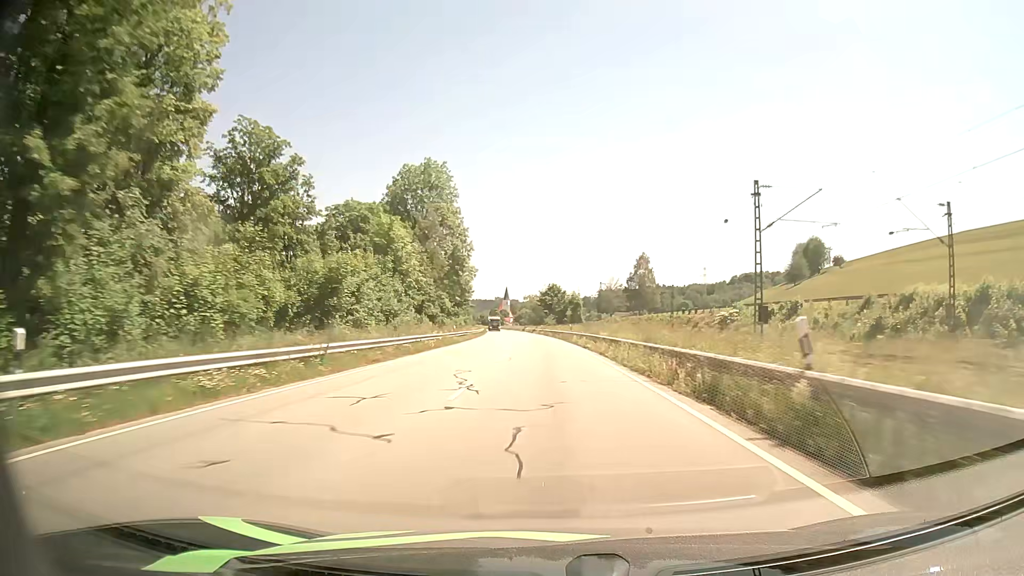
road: primary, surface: asphalt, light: Day
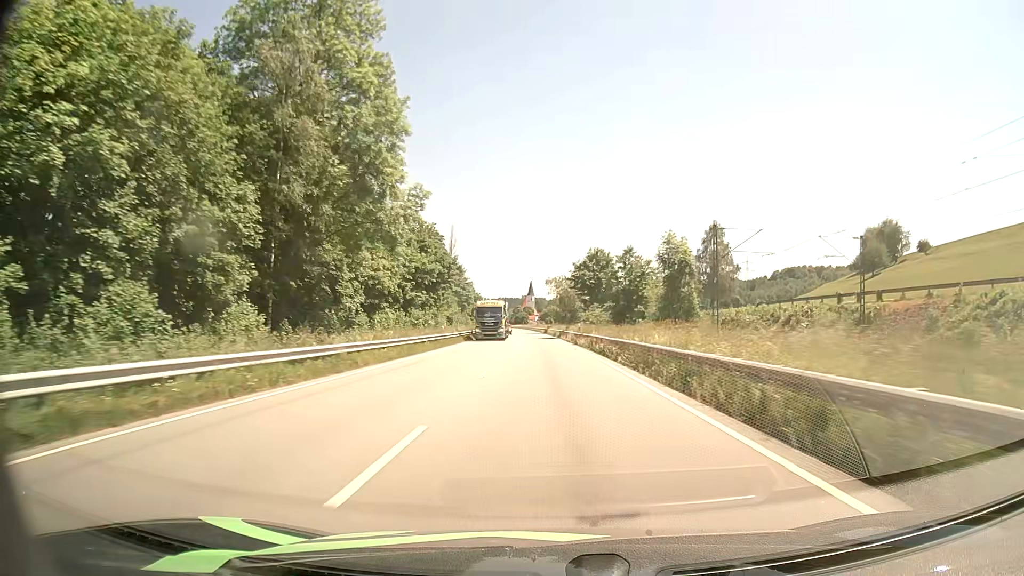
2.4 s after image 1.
(-1.1, +56.2) m; -2°
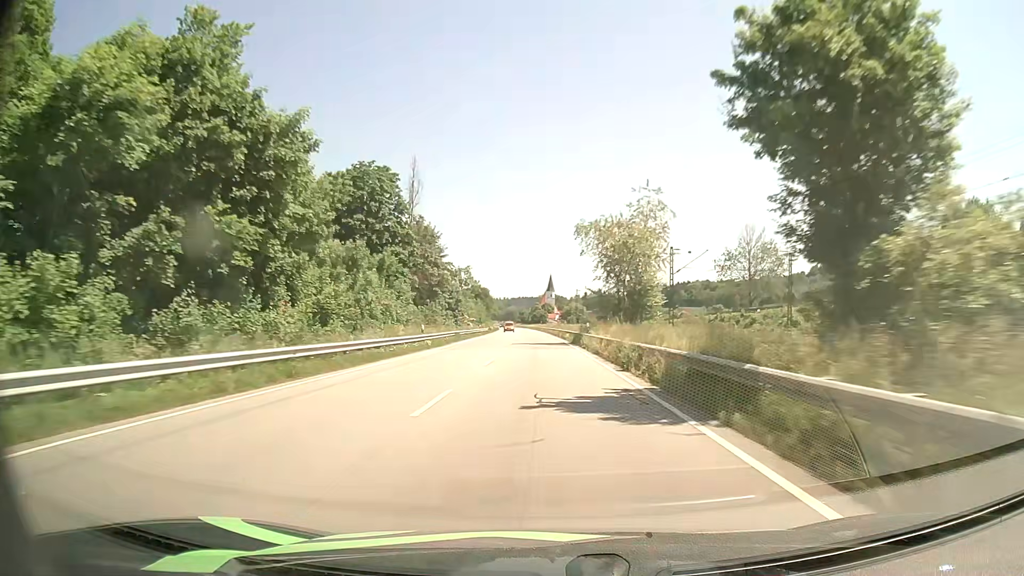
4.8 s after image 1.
(-0.8, +56.6) m; -2°
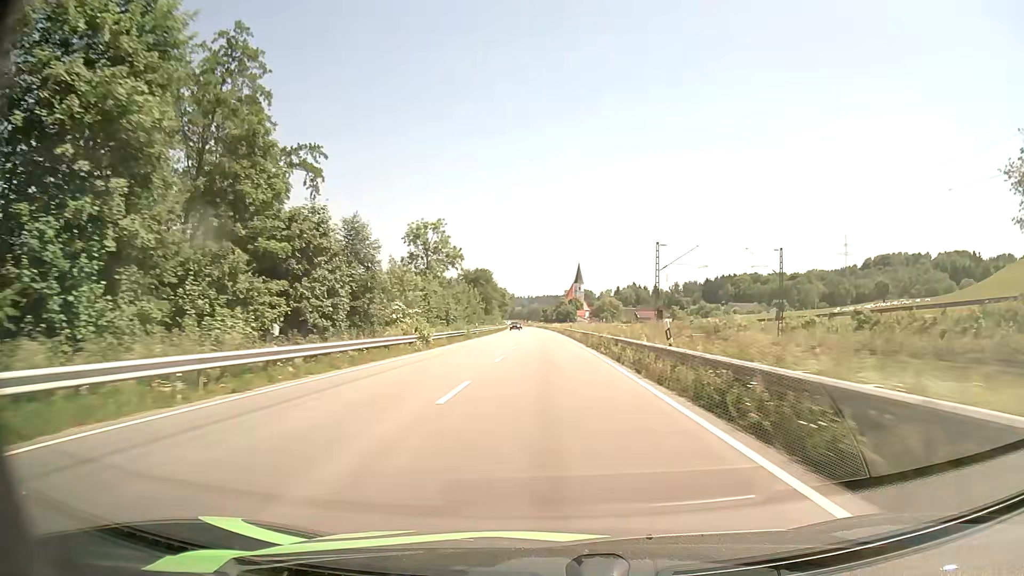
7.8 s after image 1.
(-1.2, +71.2) m; -2°
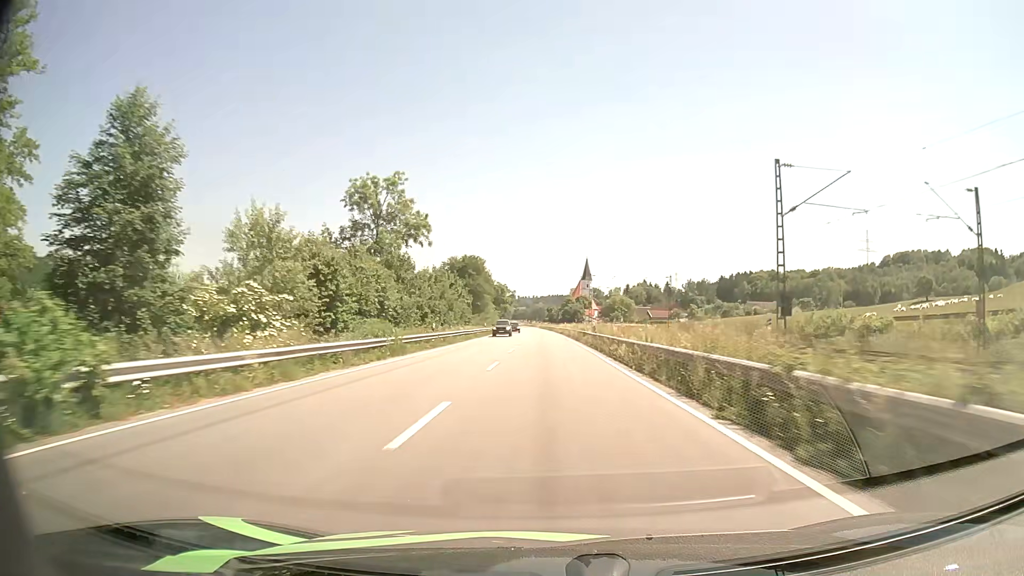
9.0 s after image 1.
(-0.1, +28.3) m; -1°
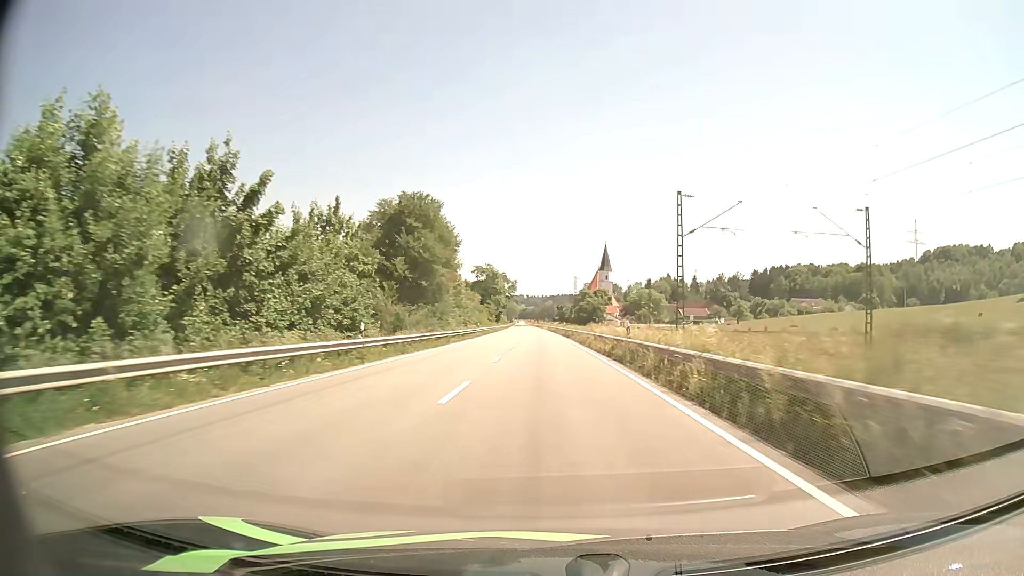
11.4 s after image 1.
(-0.3, +56.3) m; -1°
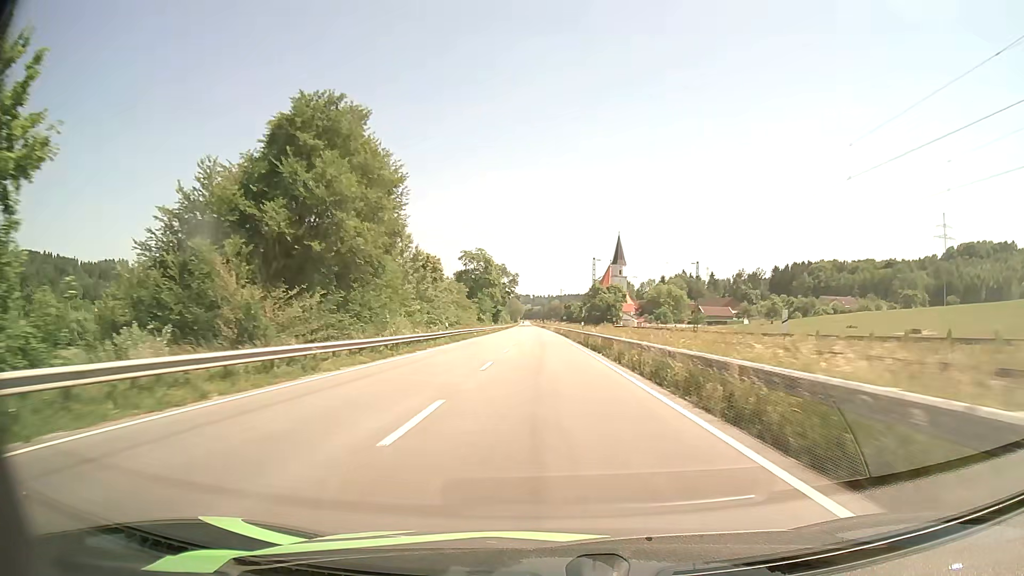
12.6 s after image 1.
(-0.1, +28.0) m; -1°
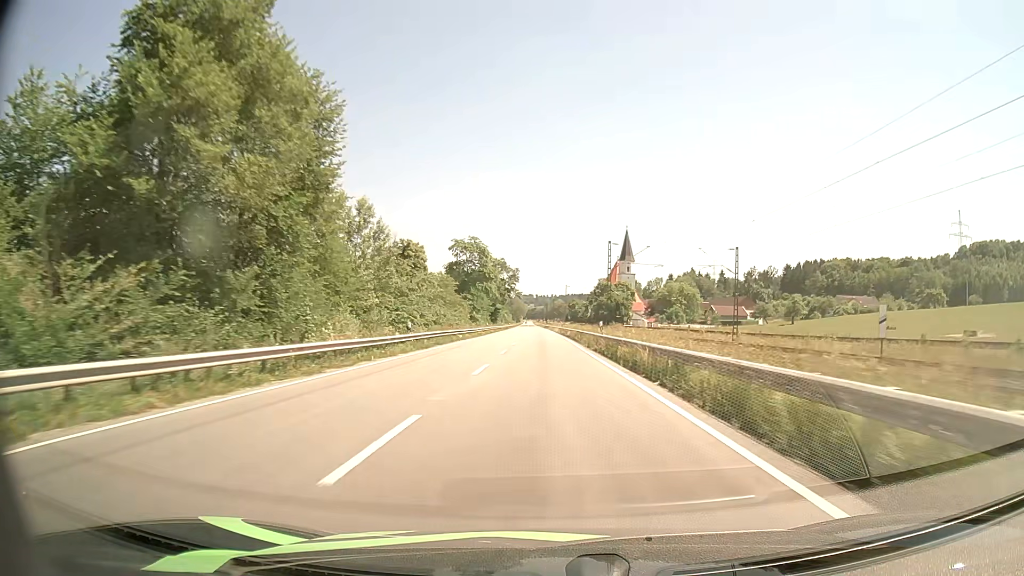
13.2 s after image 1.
(0.0, +14.0) m; 0°
(0, +10) (0, +20) (0, +30) (0, +40) (0, +50) (-1, +60) (-1, +70) (-1, +80) (-1, +90) (-1, +100) m
